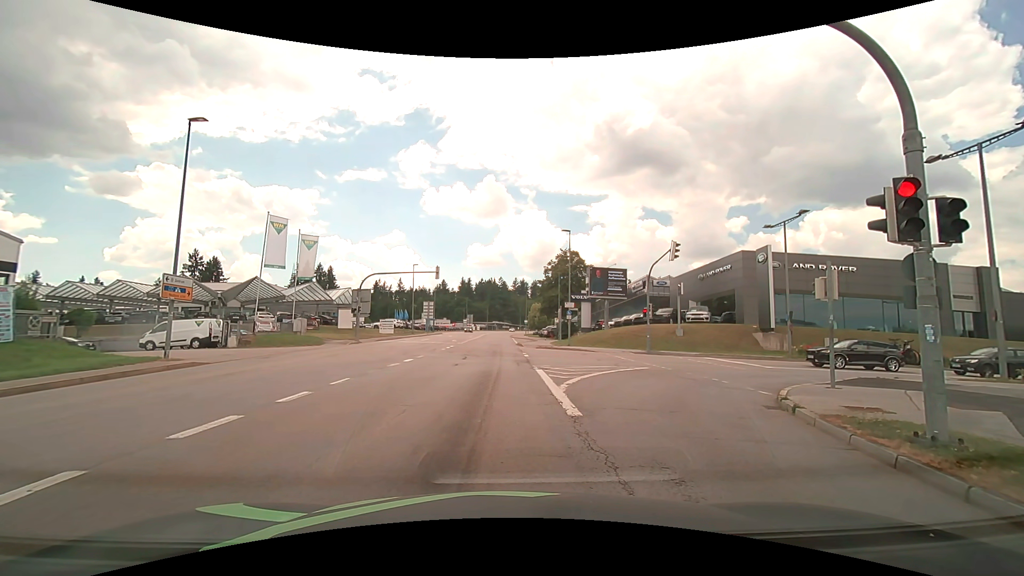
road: tertiary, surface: asphalt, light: Day
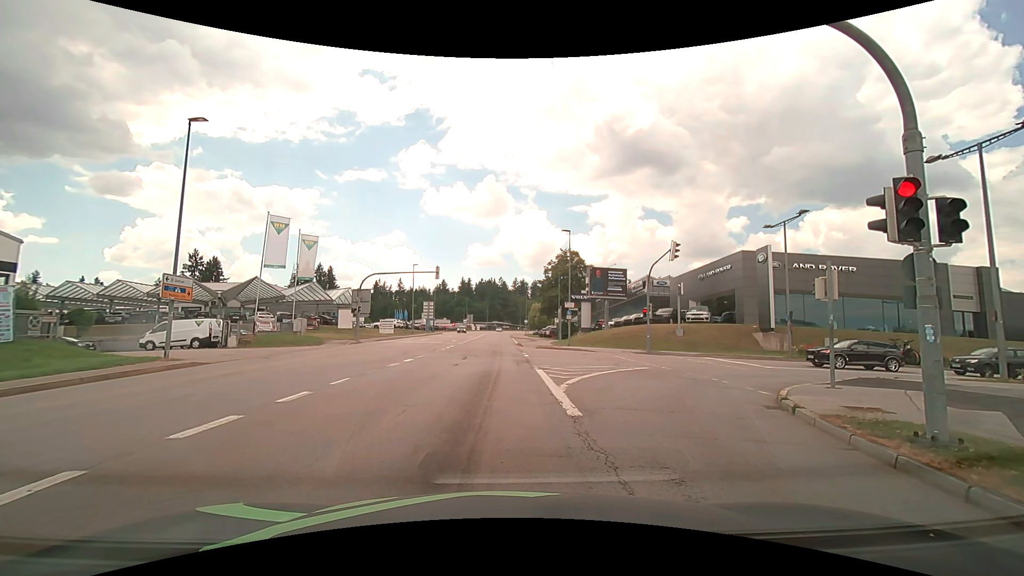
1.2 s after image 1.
(0.0, 0.0) m; 0°
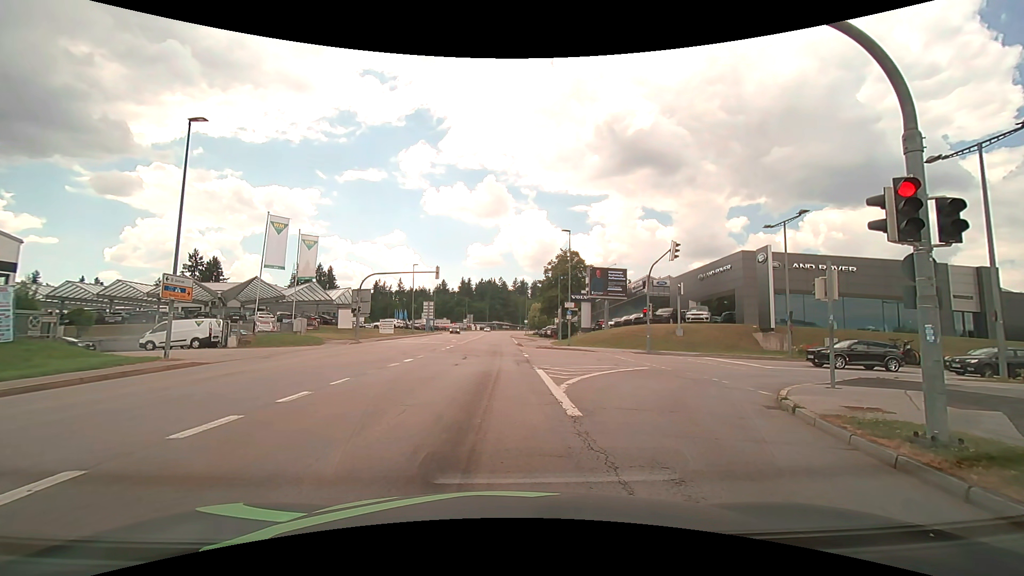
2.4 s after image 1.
(0.0, 0.0) m; 0°
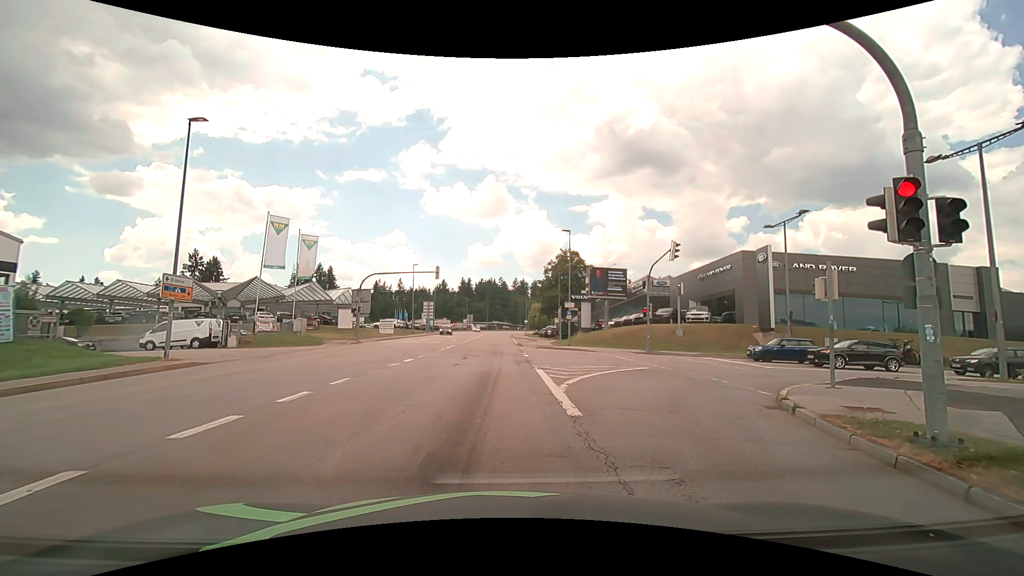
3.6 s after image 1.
(0.0, 0.0) m; 0°
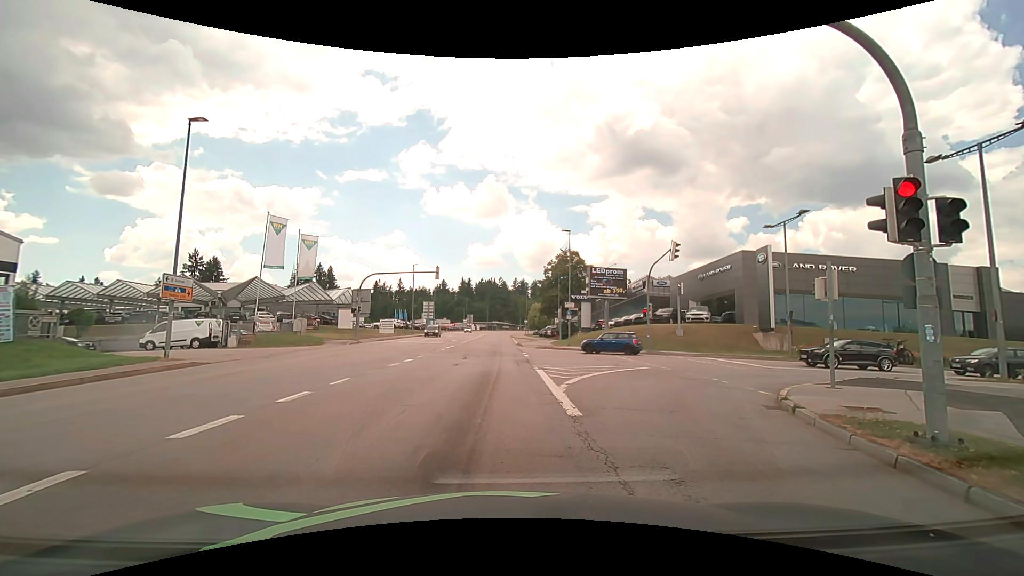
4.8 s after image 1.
(0.0, 0.0) m; 0°
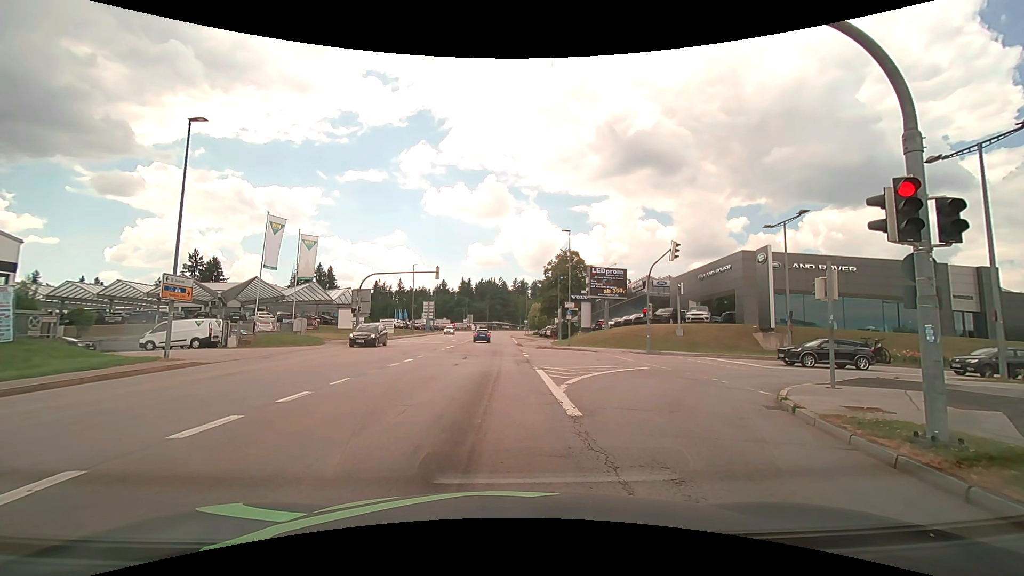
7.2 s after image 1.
(0.0, 0.0) m; 0°
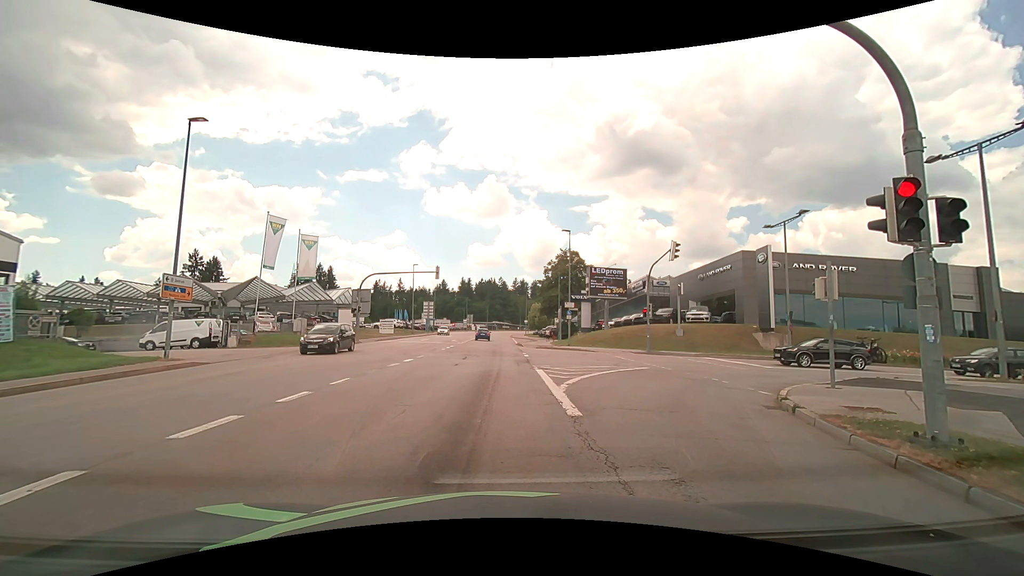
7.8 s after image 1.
(0.0, 0.0) m; 0°
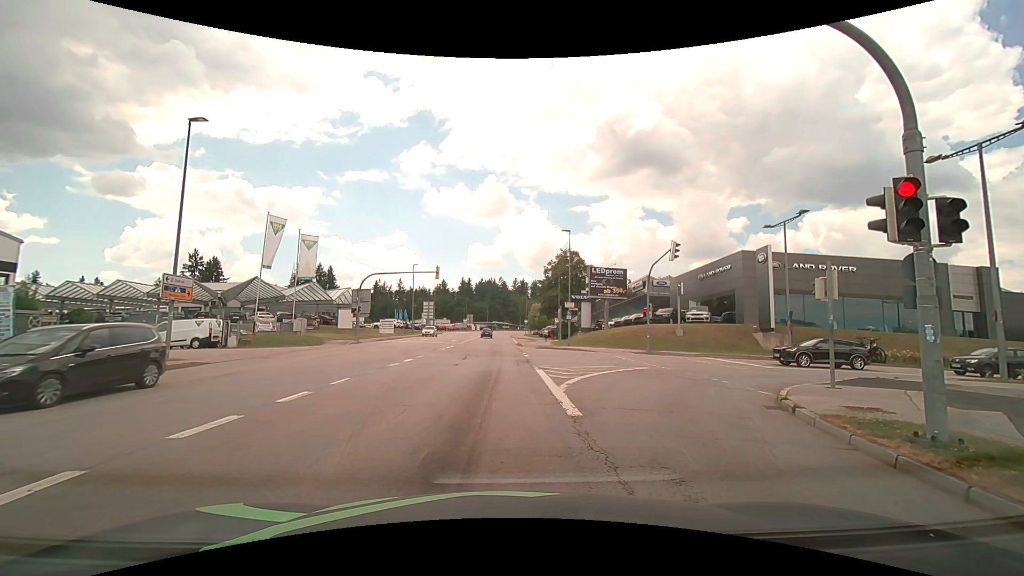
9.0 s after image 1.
(0.0, 0.0) m; 0°
(0, +10) (0, +20) (0, +30) (0, +40) (0, +50) (0, +60) (0, +70) (0, +80) (0, +90) (0, +100) m
